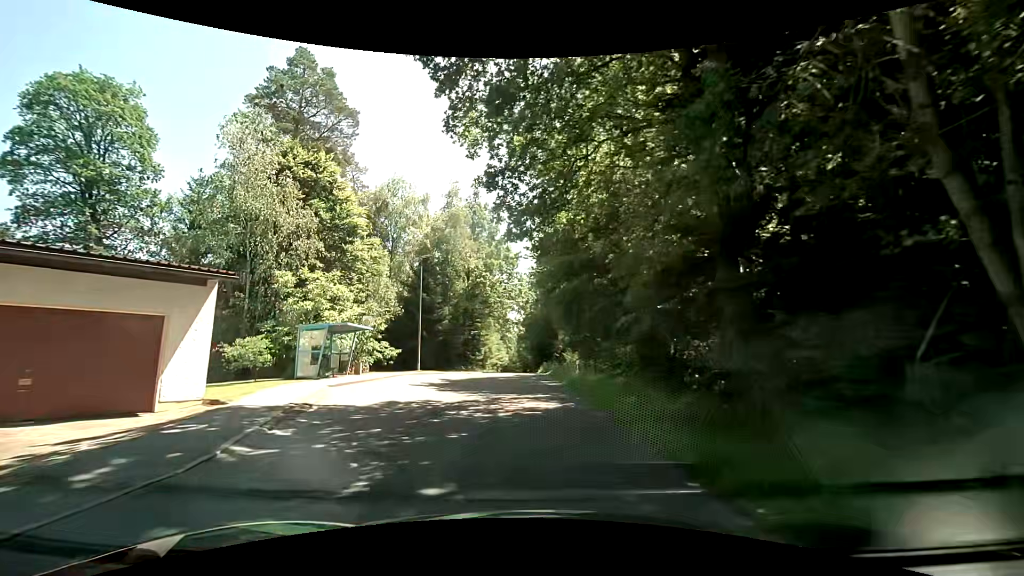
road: residential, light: Day
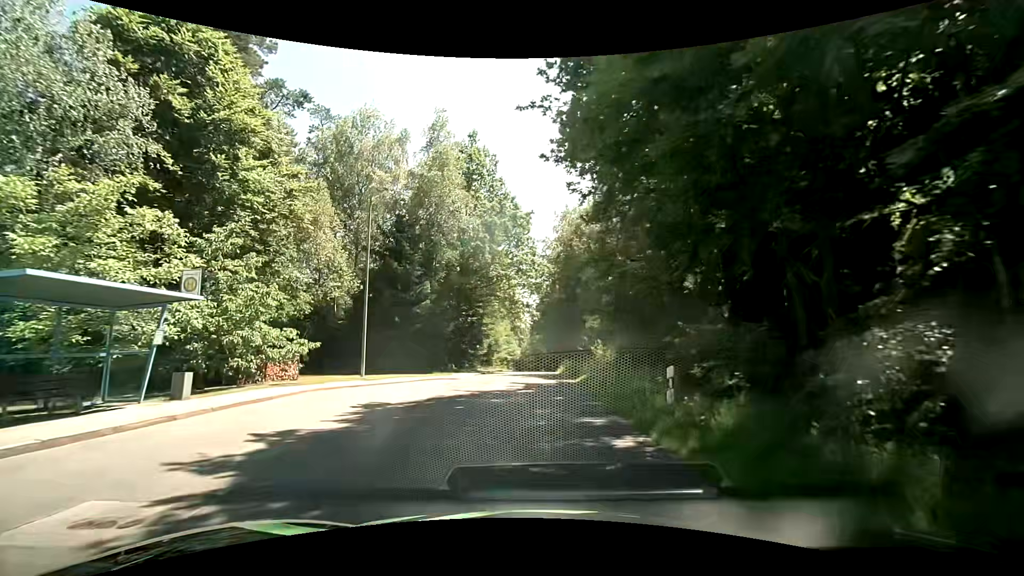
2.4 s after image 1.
(-0.3, +14.3) m; -2°
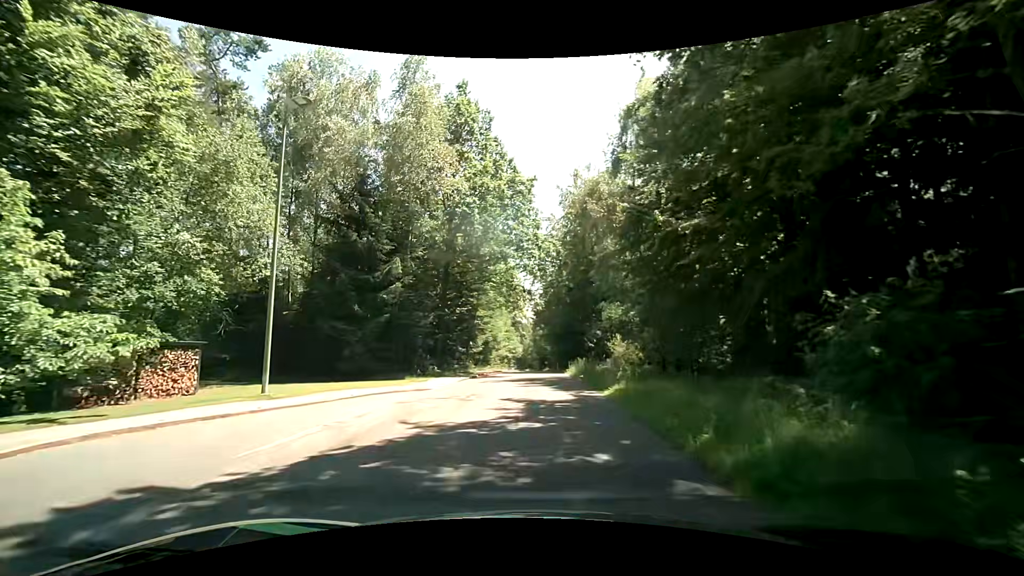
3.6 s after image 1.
(-0.1, +8.0) m; -1°
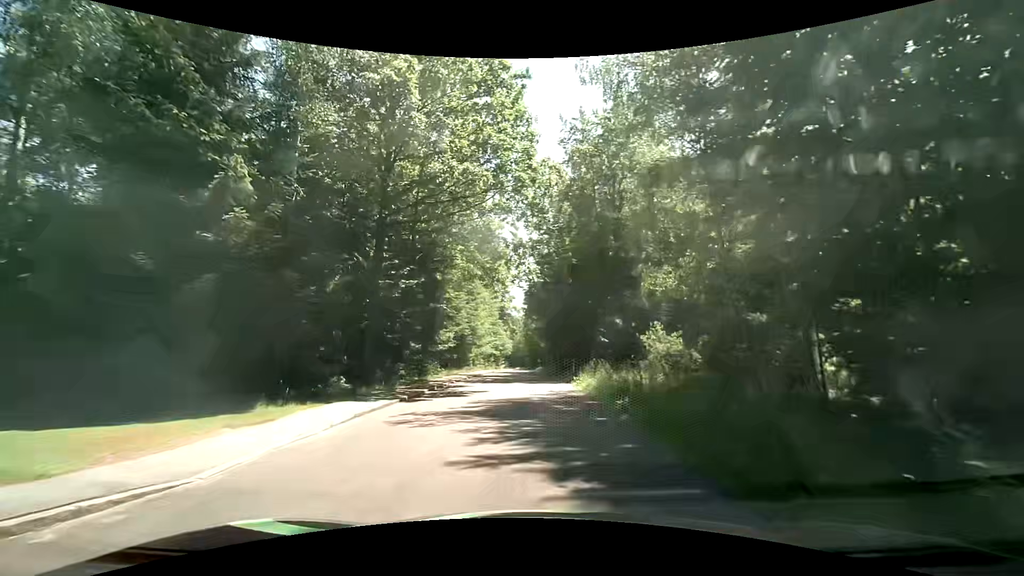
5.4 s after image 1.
(+0.1, +13.2) m; +1°
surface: asphalt
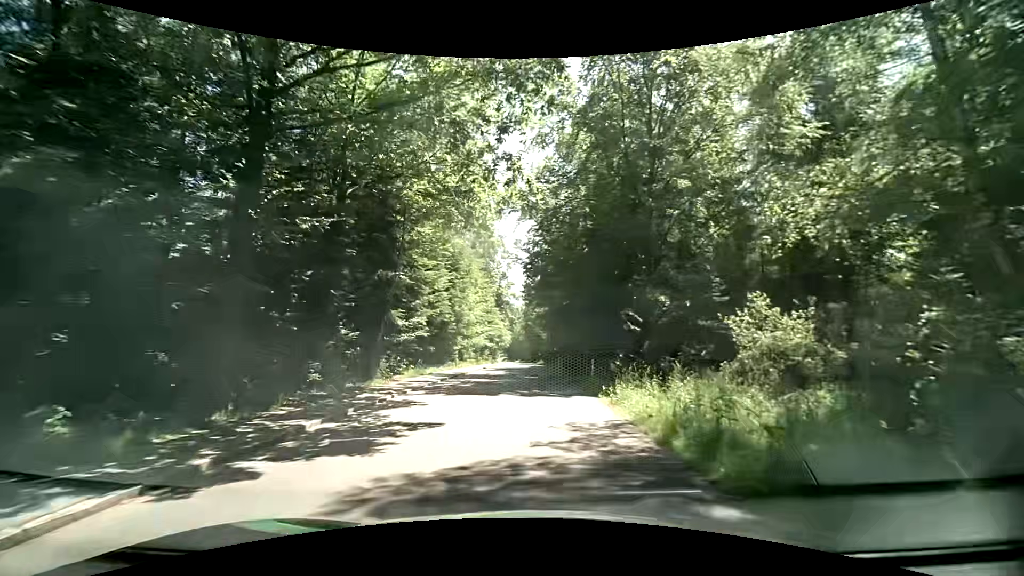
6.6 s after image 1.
(0.0, +9.6) m; 0°
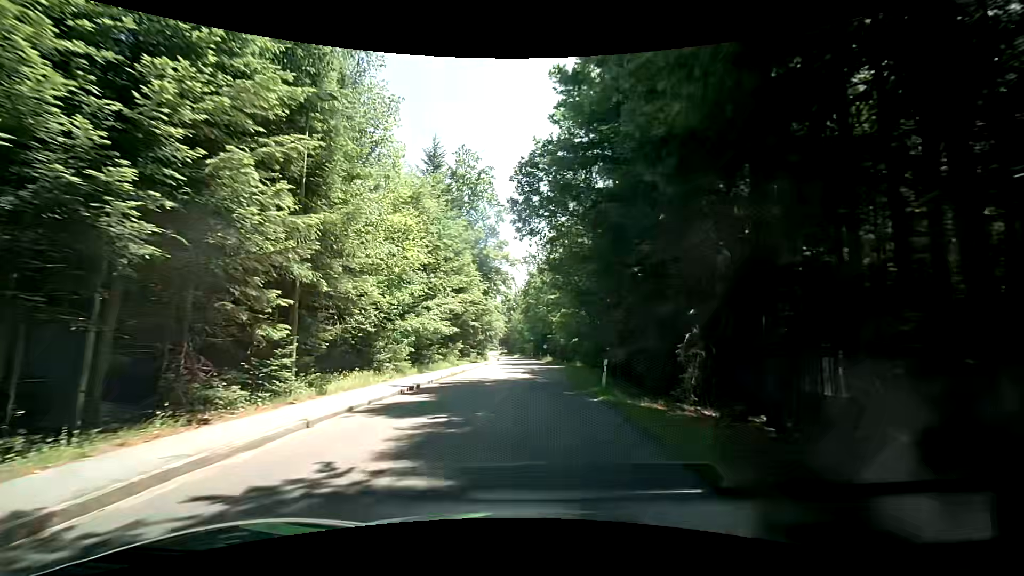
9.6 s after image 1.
(0.0, +27.5) m; -1°
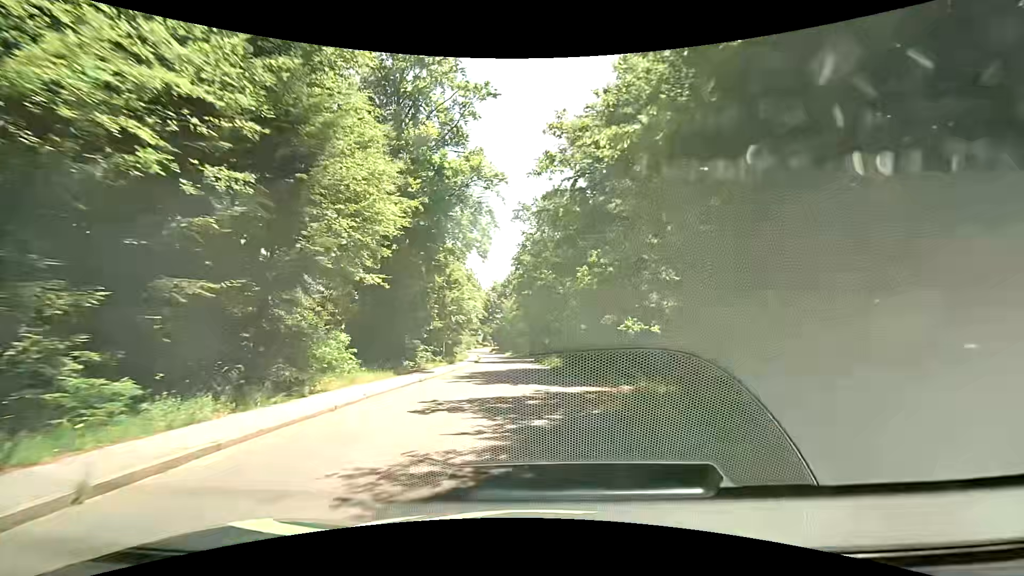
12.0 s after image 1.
(+0.3, +24.9) m; +1°
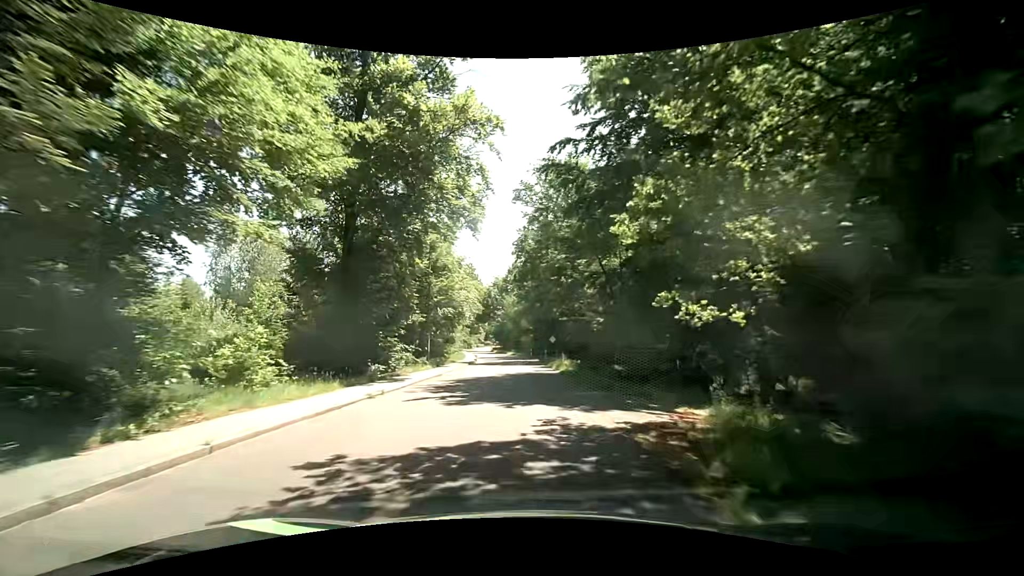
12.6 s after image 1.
(-0.1, +6.6) m; +1°
(0, +10) (-1, +20) (-1, +30) (-2, +40) (-3, +50) (-4, +60) (-6, +70) (-8, +80) (-10, +89) (-12, +99) m
